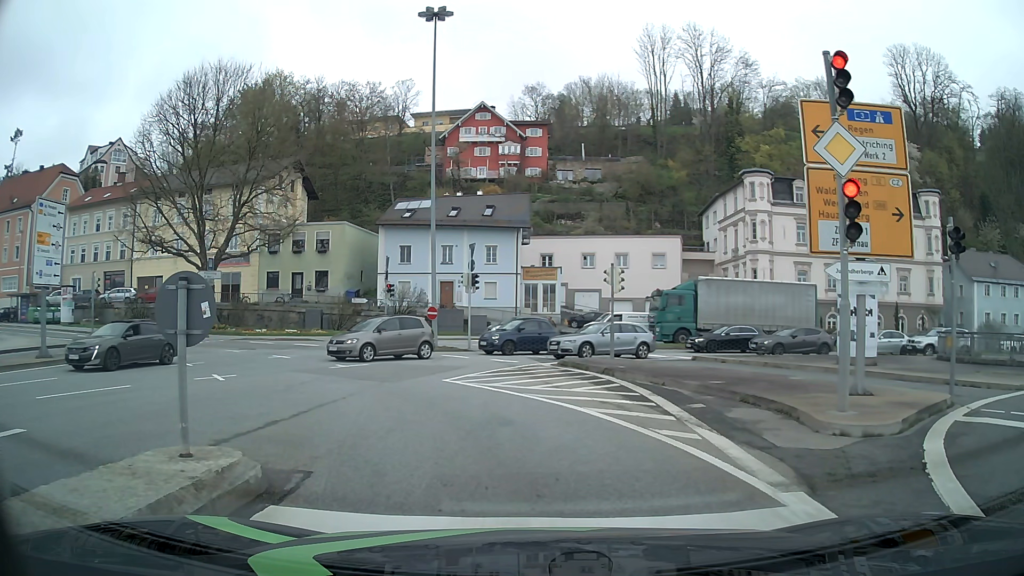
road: primary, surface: asphalt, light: Day
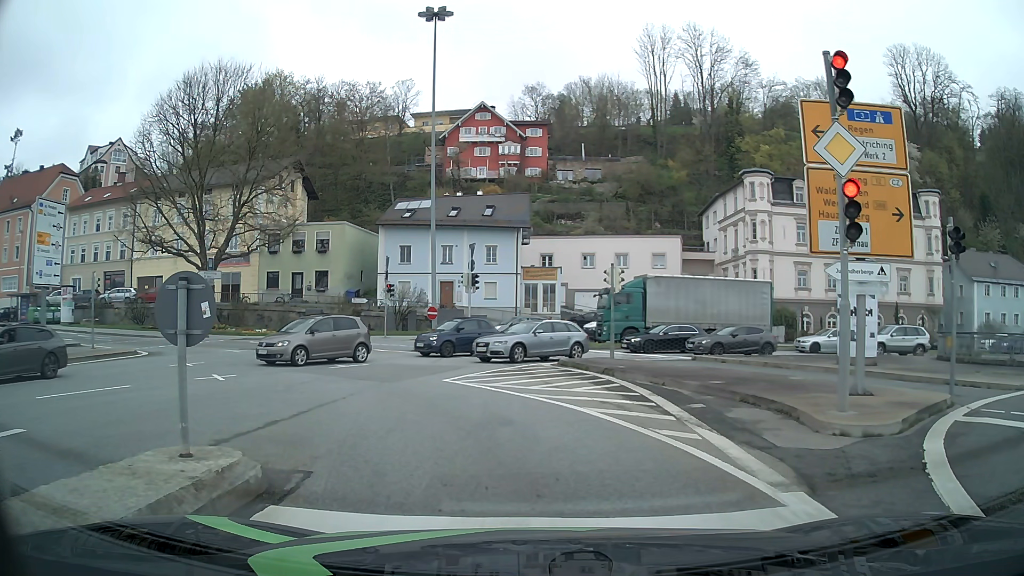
(0.0, 0.0) m; 0°
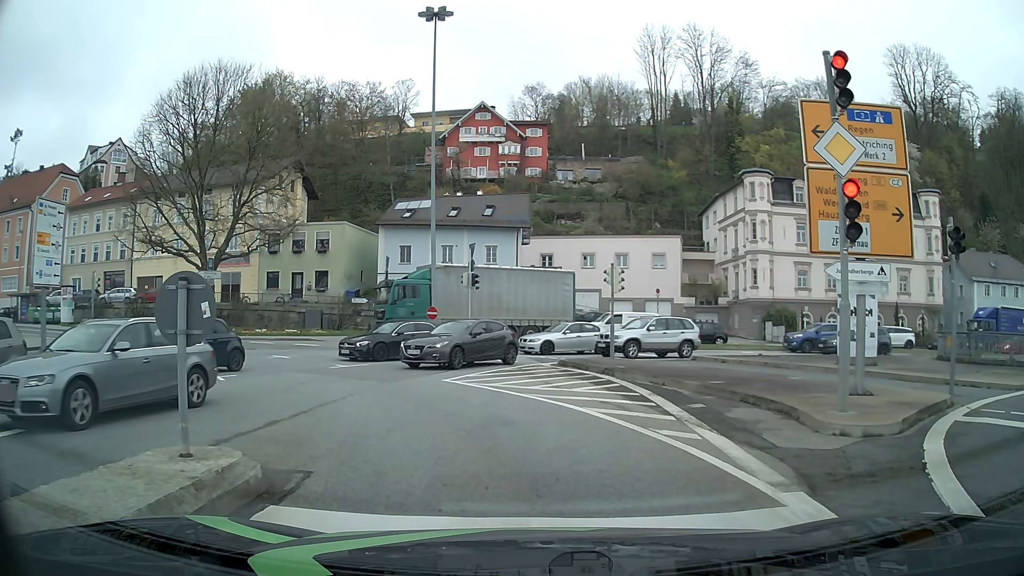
(0.0, 0.0) m; 0°
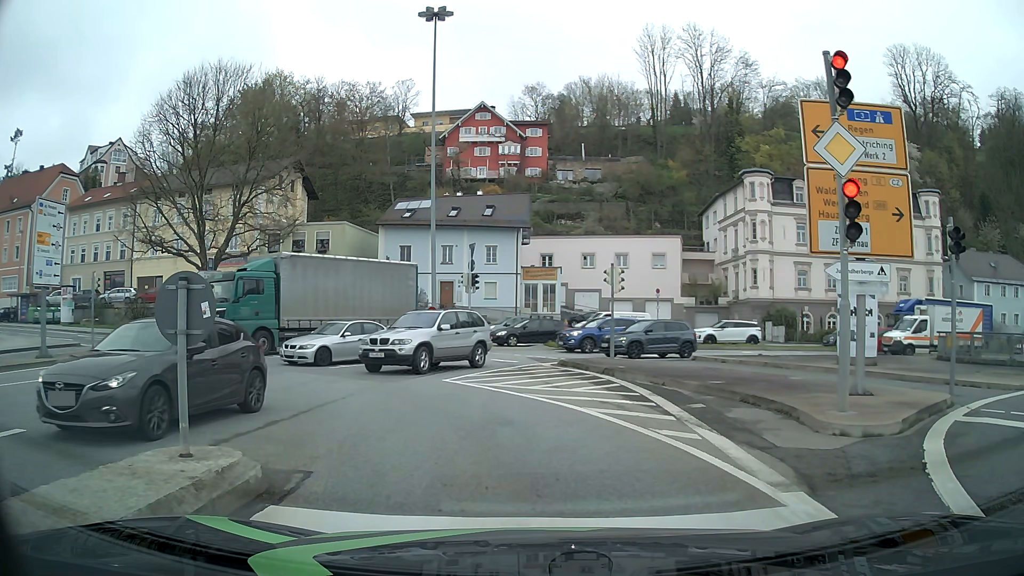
(0.0, 0.0) m; 0°
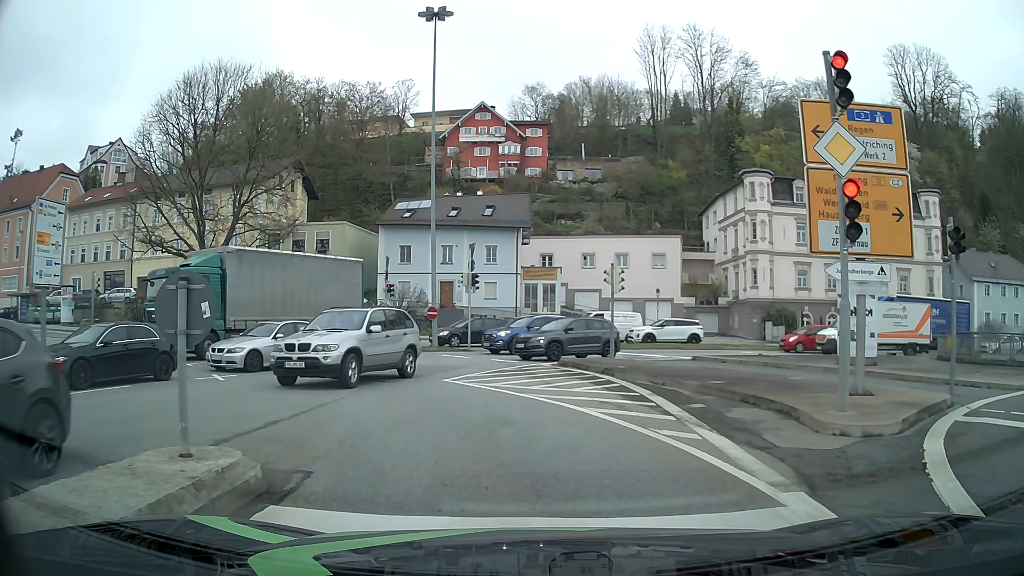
(0.0, 0.0) m; 0°
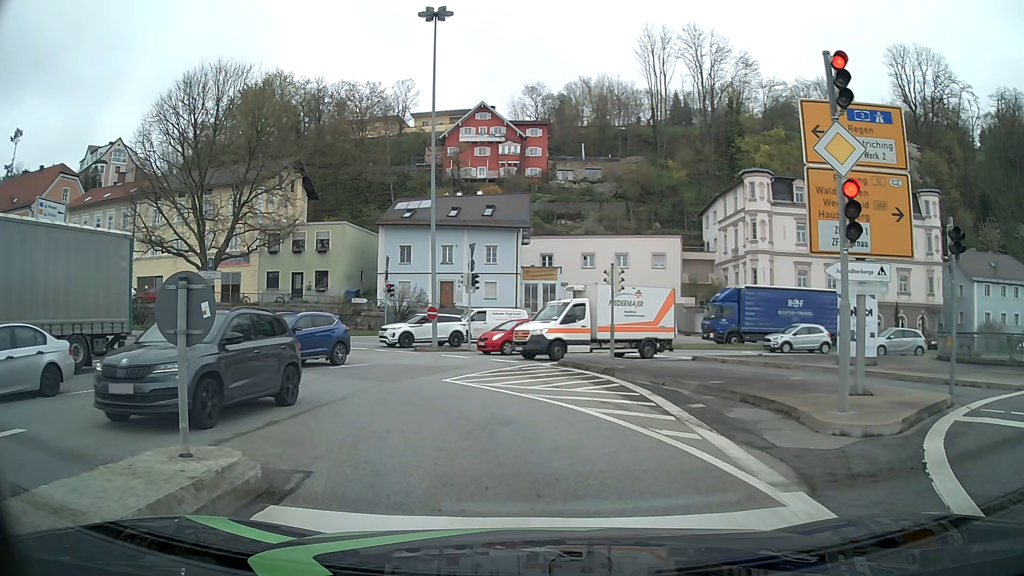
(0.0, 0.0) m; 0°
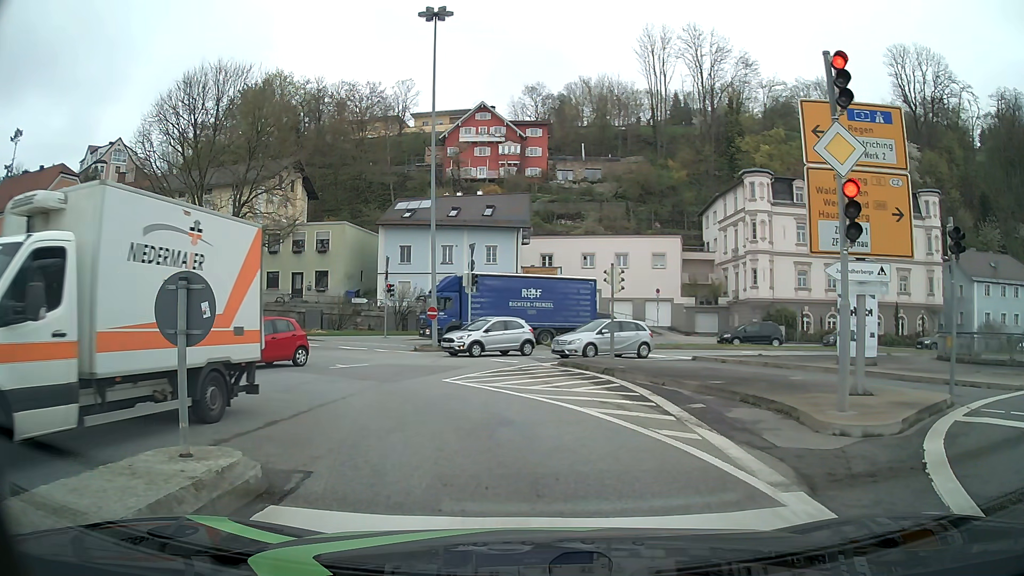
(0.0, 0.0) m; 0°
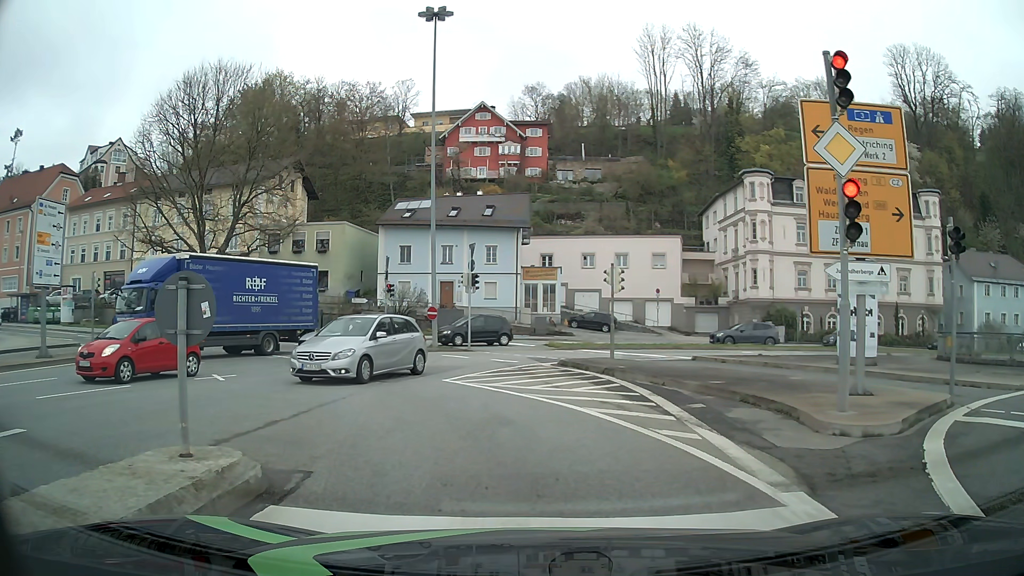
(0.0, 0.0) m; 0°
(-1, +10) (-5, +19) (-12, +26) (-21, +31) (-30, +35) (-39, +39) (-49, +41) (-59, +43) (-69, +45) (-78, +48) m
